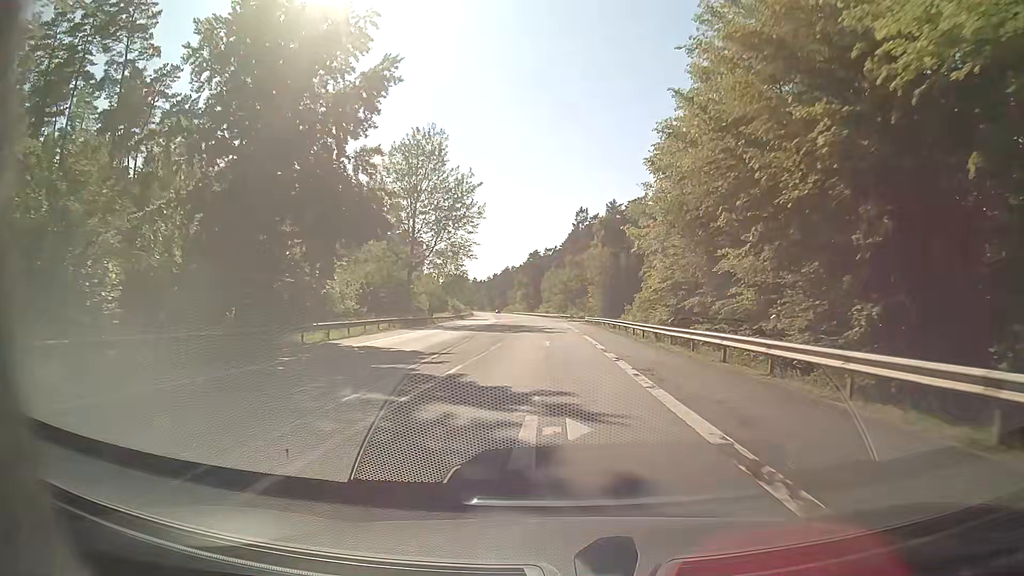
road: secondary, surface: asphalt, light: Day
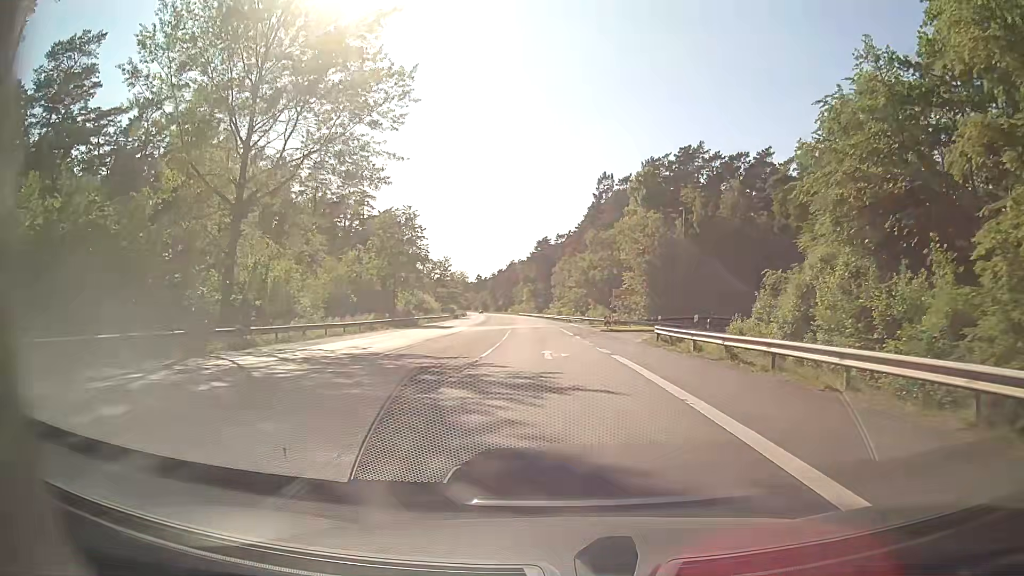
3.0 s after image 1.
(-0.7, +46.8) m; -1°
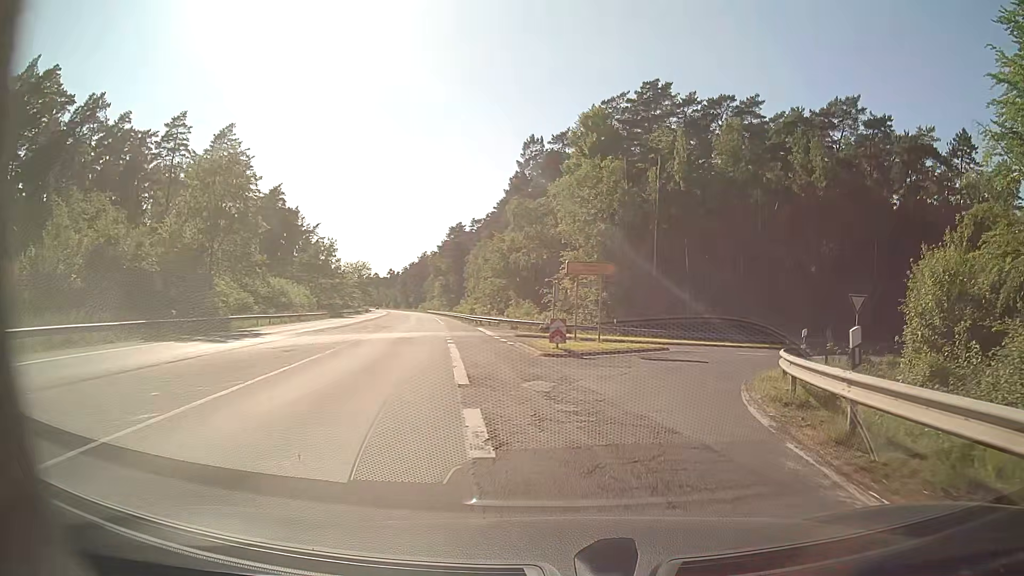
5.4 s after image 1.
(+0.9, +27.9) m; +6°
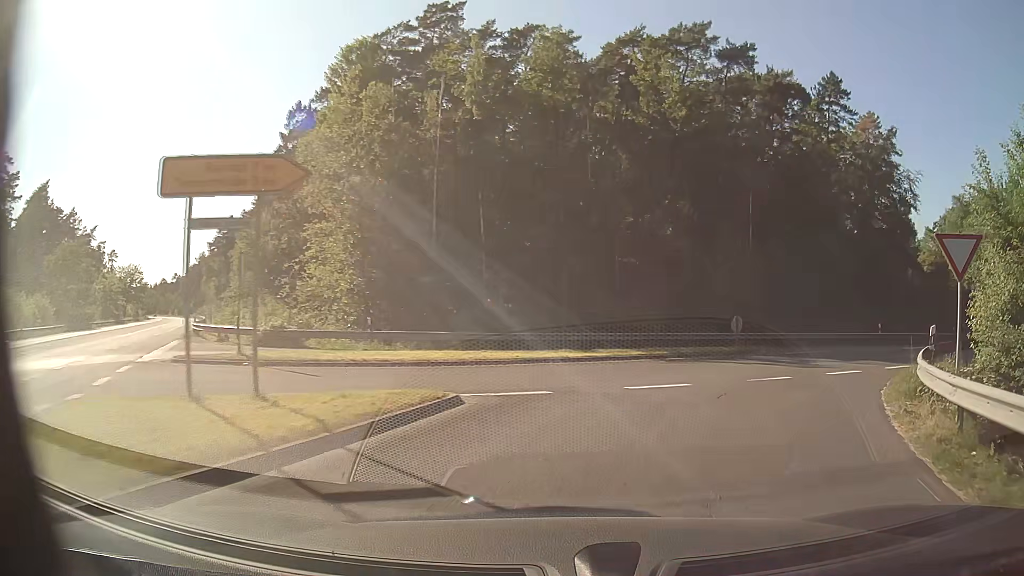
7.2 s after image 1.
(+2.2, +16.6) m; +18°
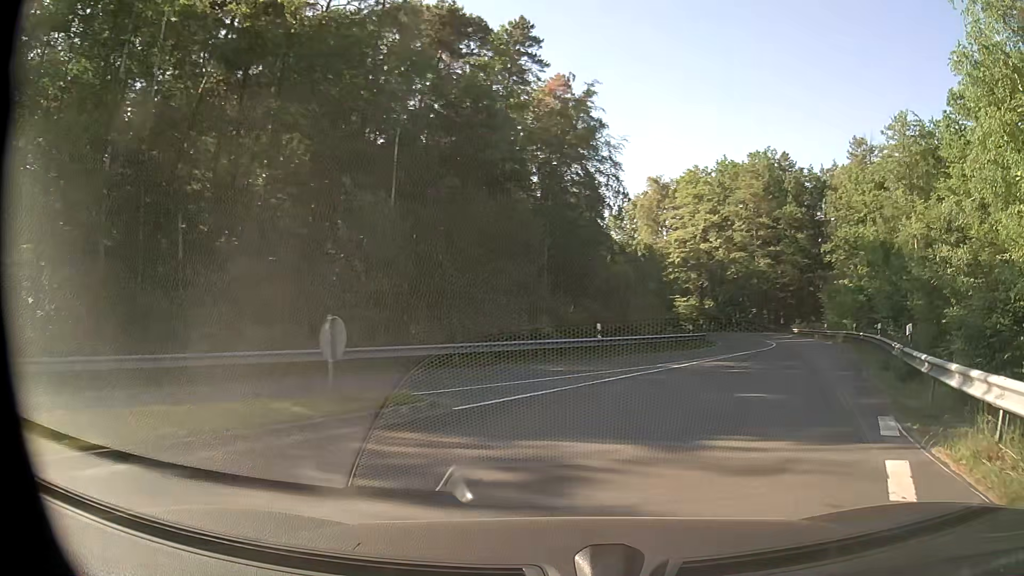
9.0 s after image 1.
(+3.5, +14.2) m; +28°
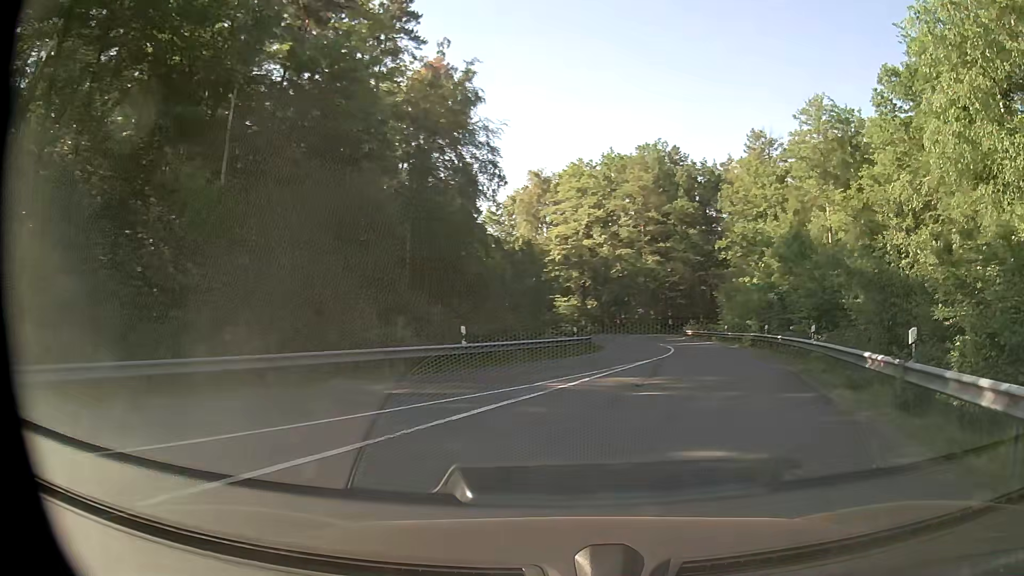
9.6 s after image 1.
(+0.5, +5.1) m; +11°
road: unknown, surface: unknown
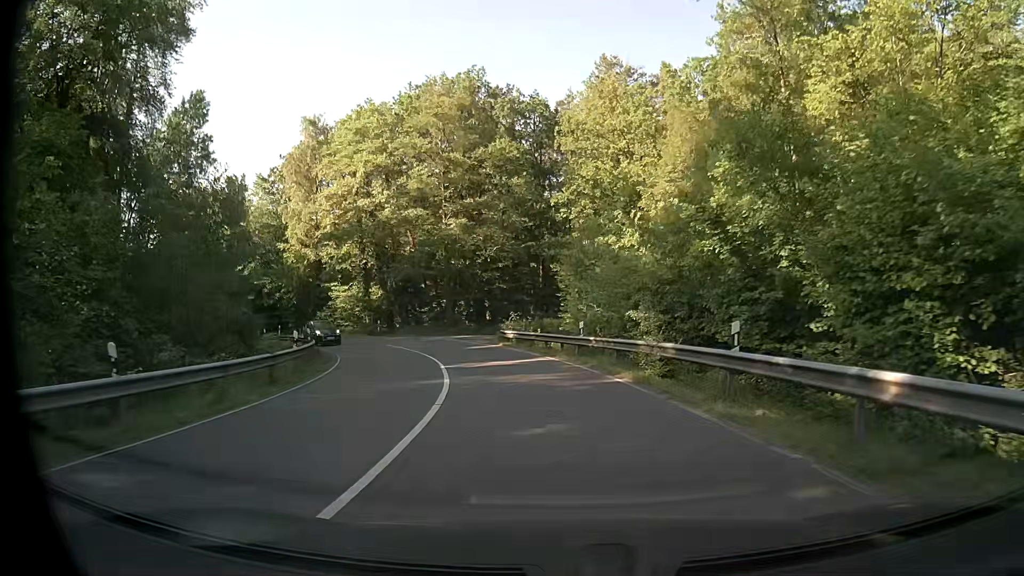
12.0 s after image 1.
(+5.2, +23.3) m; +17°
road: secondary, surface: asphalt
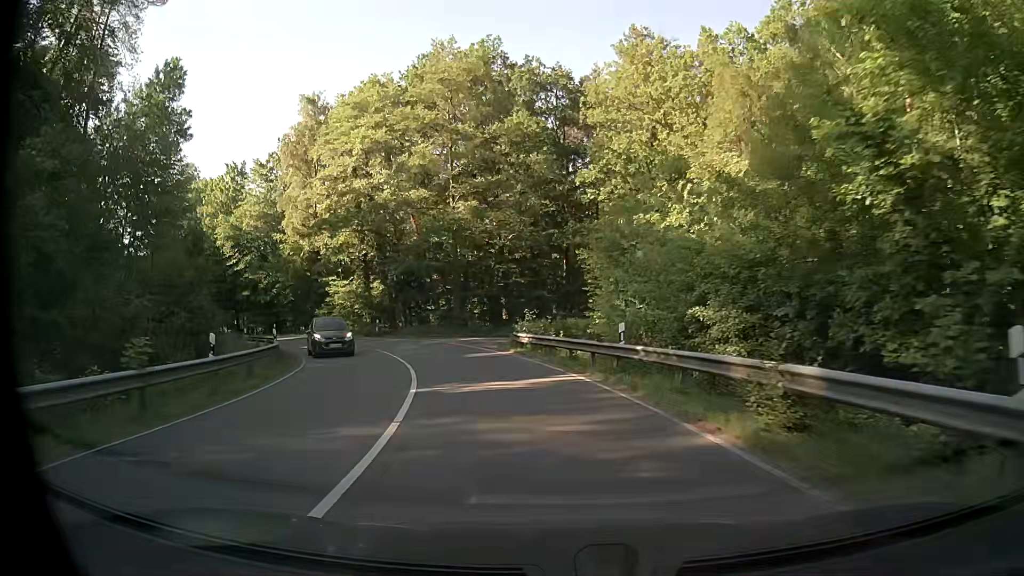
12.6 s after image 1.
(-0.1, +6.9) m; -2°
(-1, +10) (-2, +20) (-6, +29) (-11, +38) (-17, +46) (-24, +53) (-31, +60) (-40, +65) (-48, +70) (-57, +74) m
